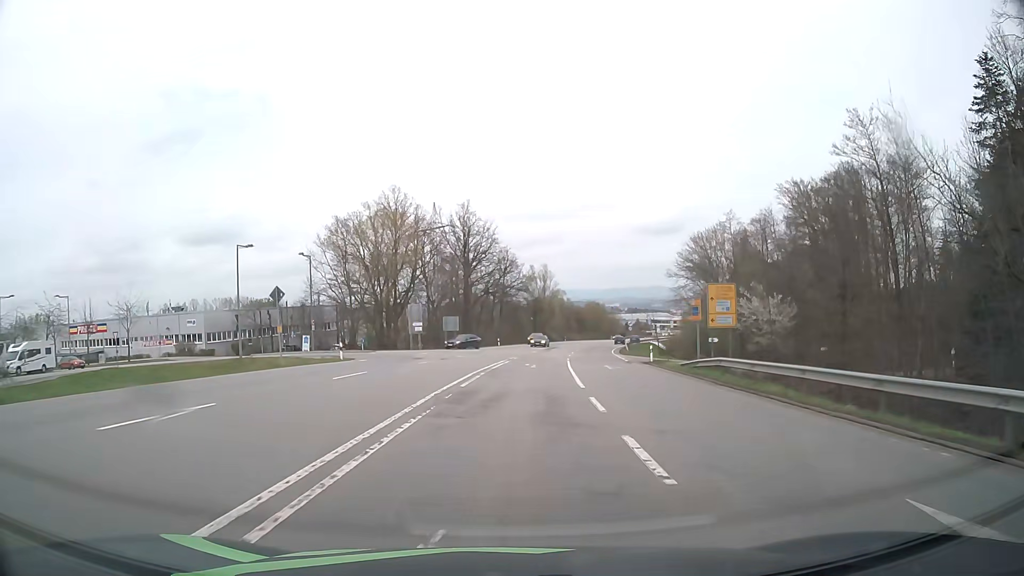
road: secondary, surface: asphalt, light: Day
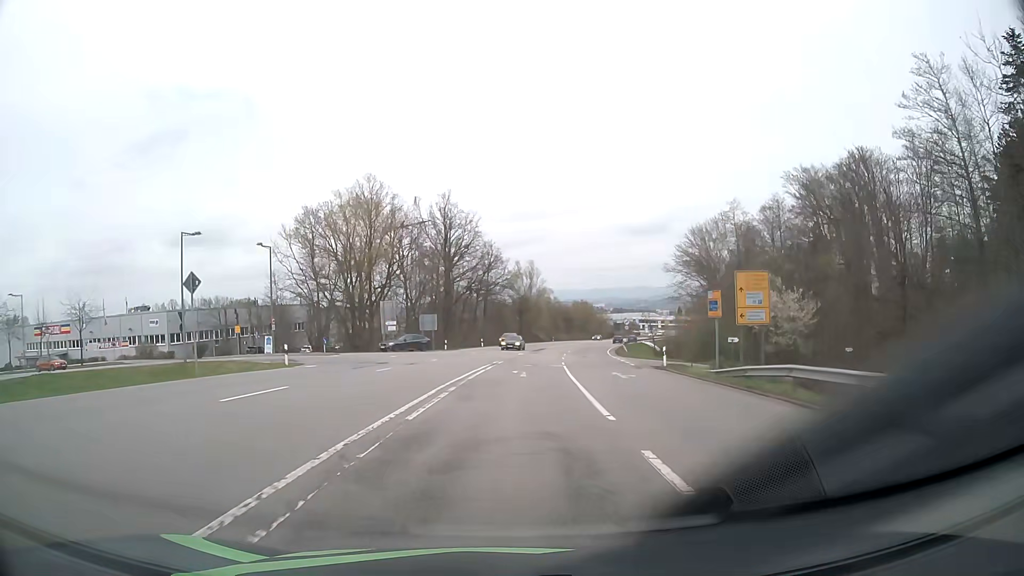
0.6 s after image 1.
(+0.1, +7.4) m; +1°
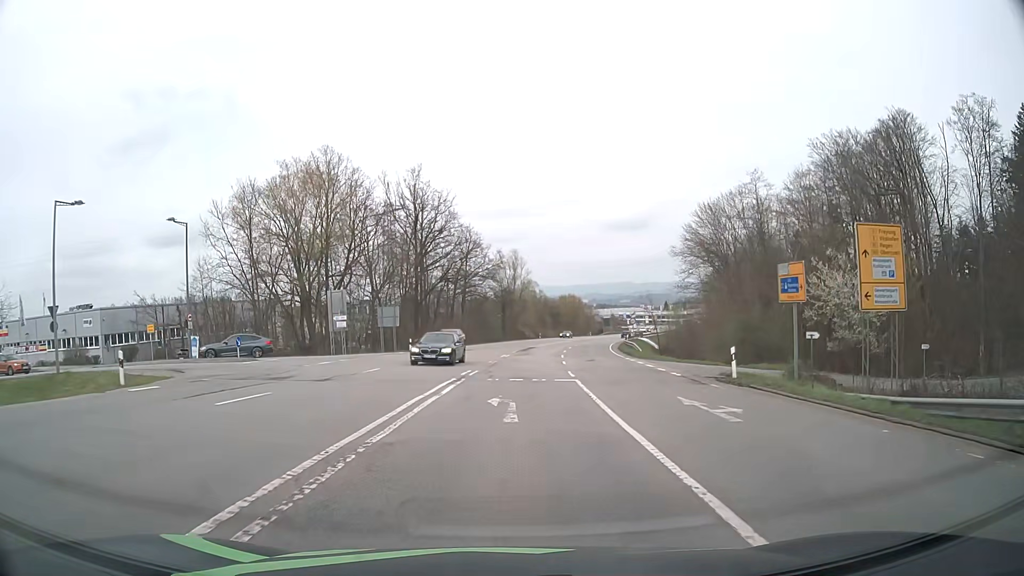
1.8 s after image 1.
(+0.2, +13.1) m; +2°
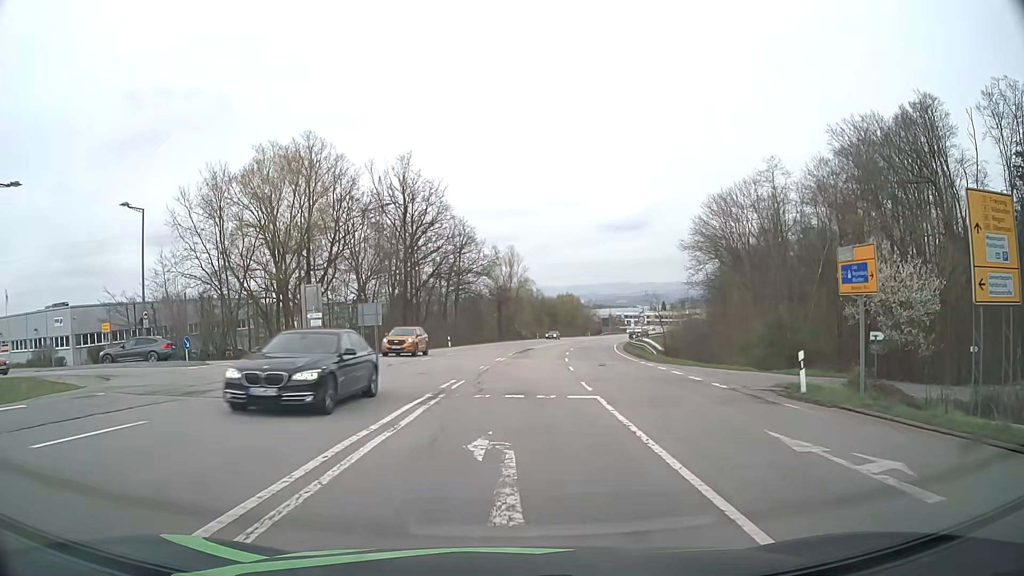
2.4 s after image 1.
(0.0, +5.6) m; 0°
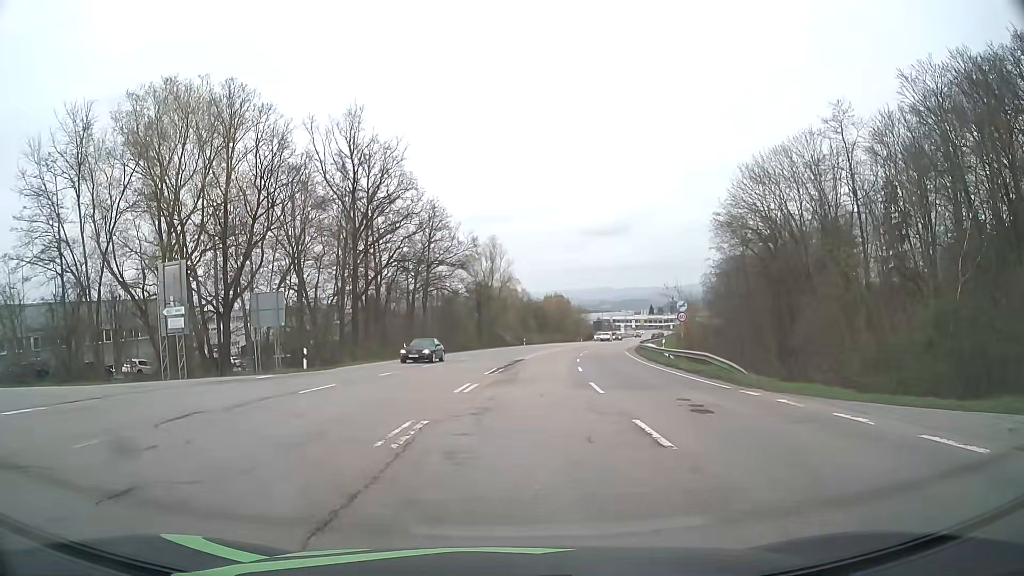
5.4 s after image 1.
(+0.2, +17.2) m; +3°
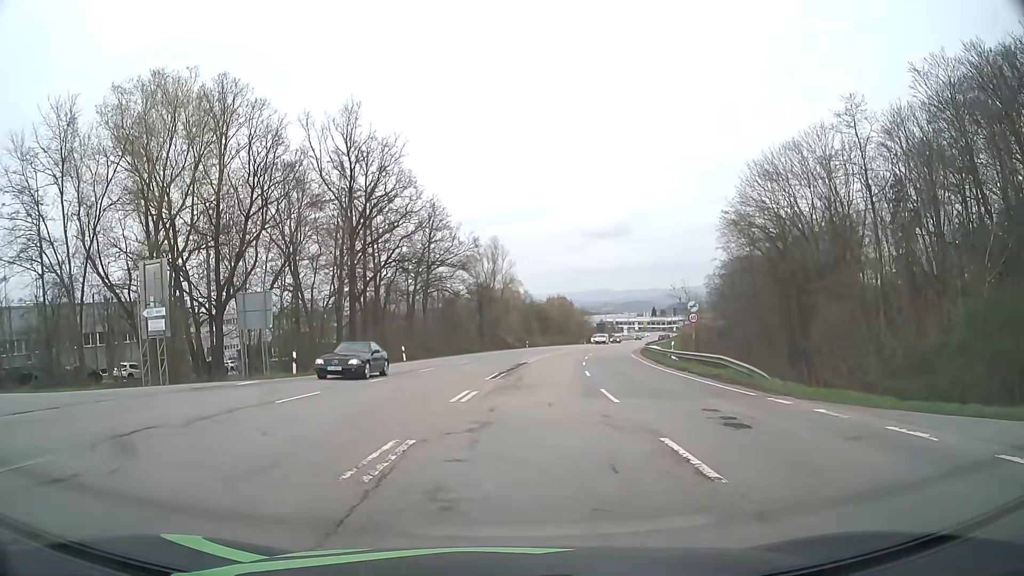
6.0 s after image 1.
(0.0, +1.9) m; -1°
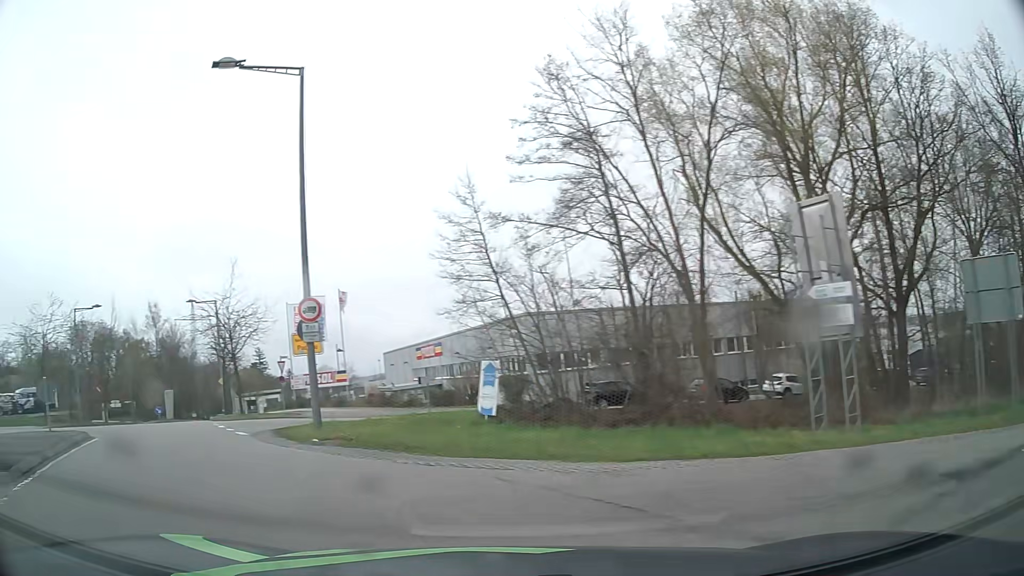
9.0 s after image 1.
(-5.2, +11.9) m; -55°
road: residential
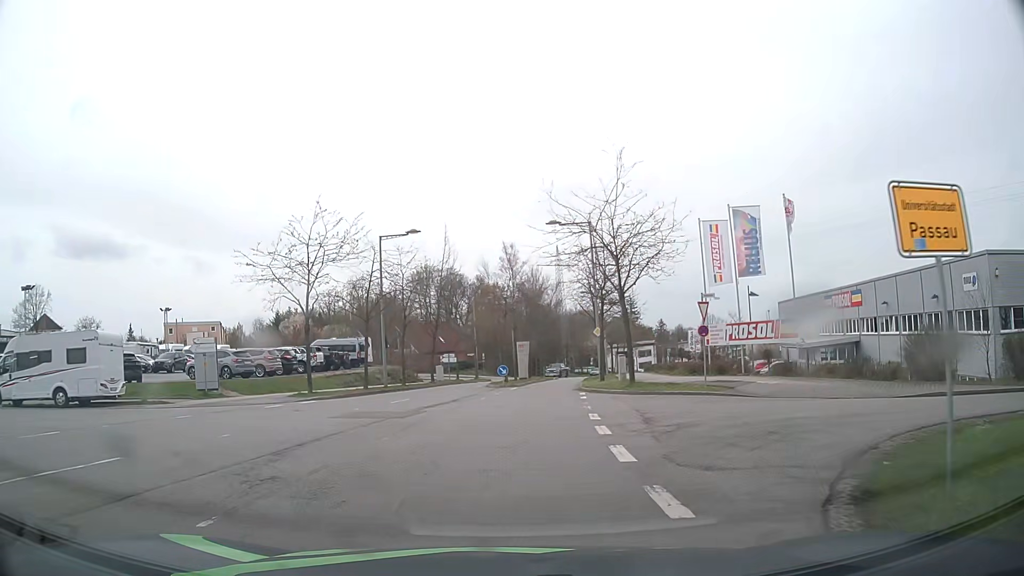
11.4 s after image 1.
(-5.9, +13.6) m; -32°
(0, +10) (0, +20) (+1, +30) (+2, +40) (+3, +50) (+4, +60) (+6, +70) (+8, +80) (+9, +89) (+12, +99) m
